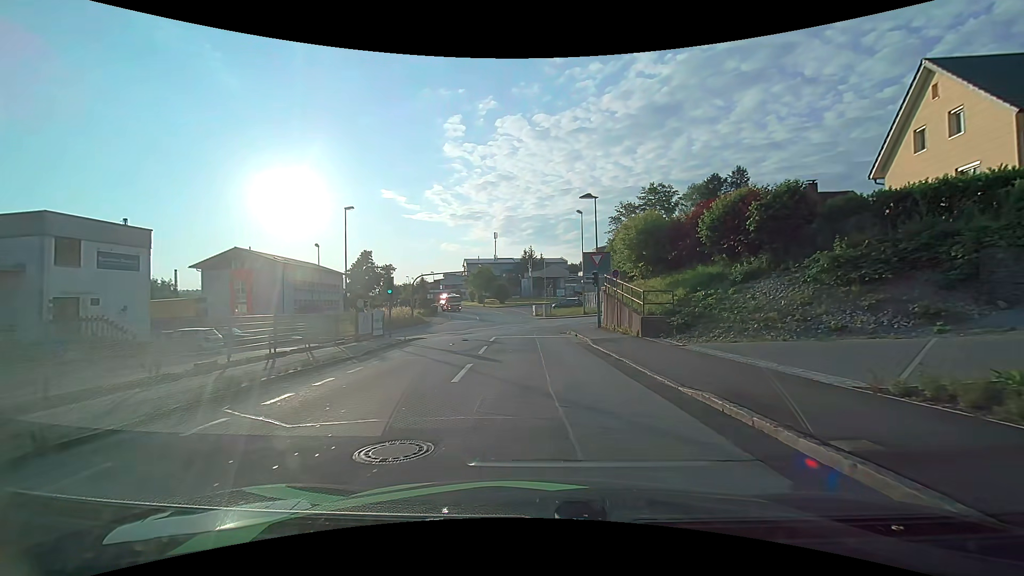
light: Day
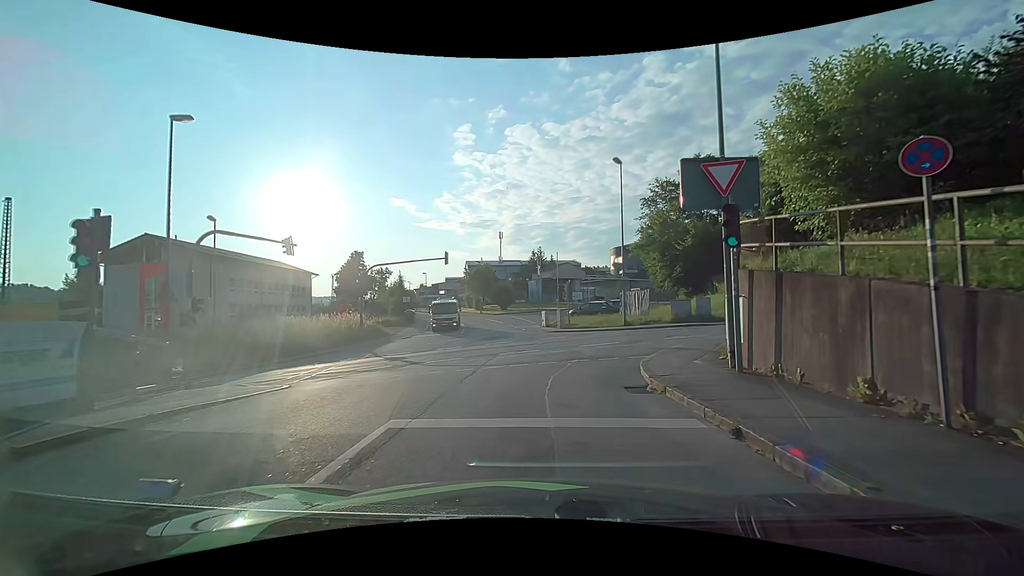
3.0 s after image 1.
(-0.2, +18.7) m; -1°
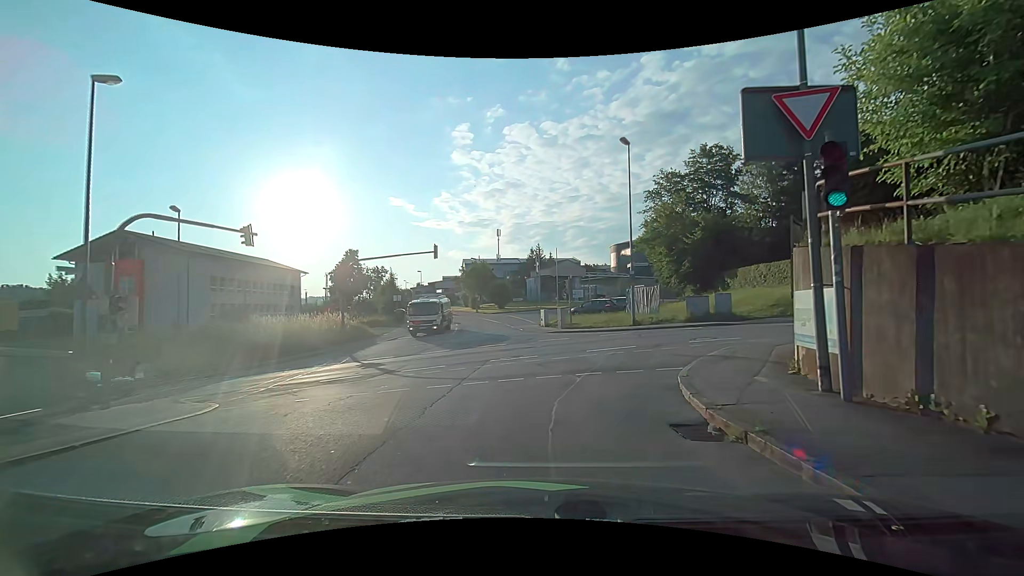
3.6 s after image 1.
(0.0, +3.2) m; 0°
